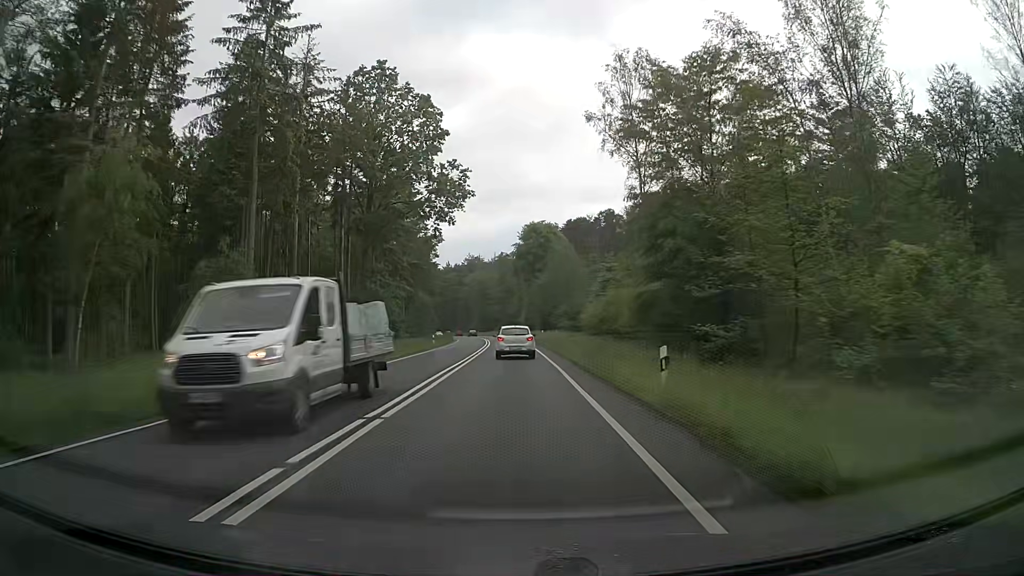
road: primary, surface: asphalt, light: Day
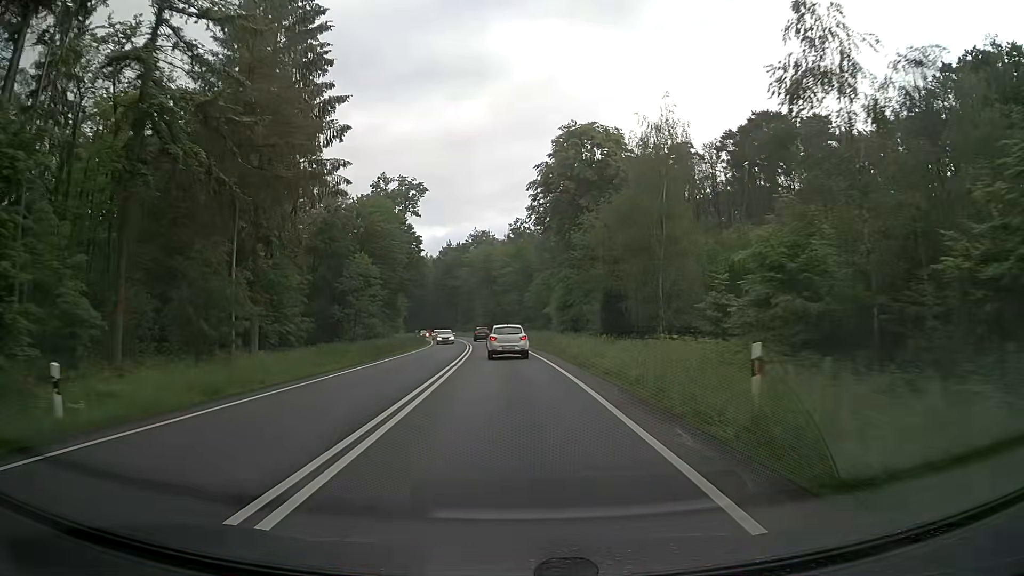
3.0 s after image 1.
(-0.8, +54.4) m; -1°
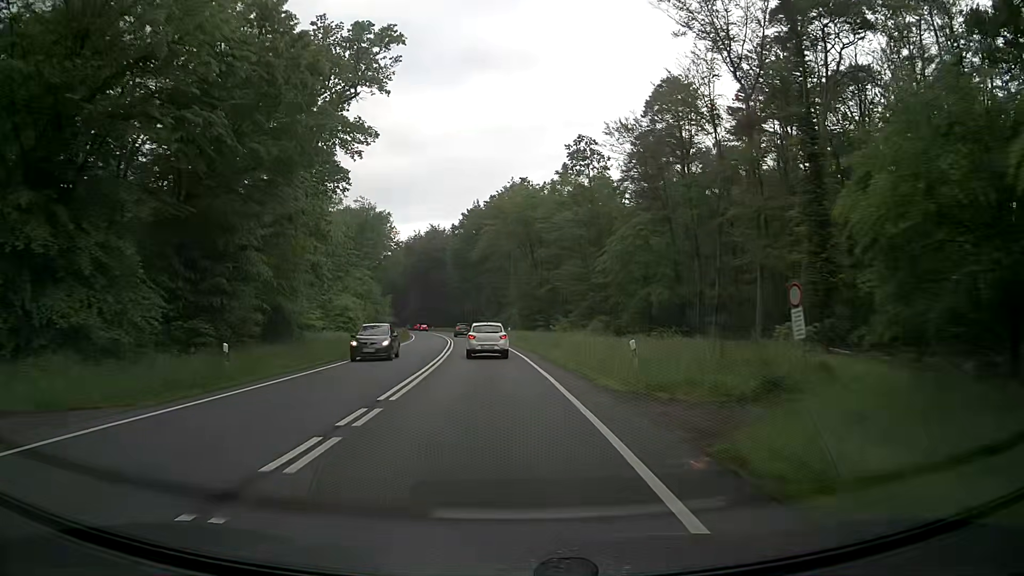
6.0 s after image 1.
(-1.8, +53.6) m; -4°
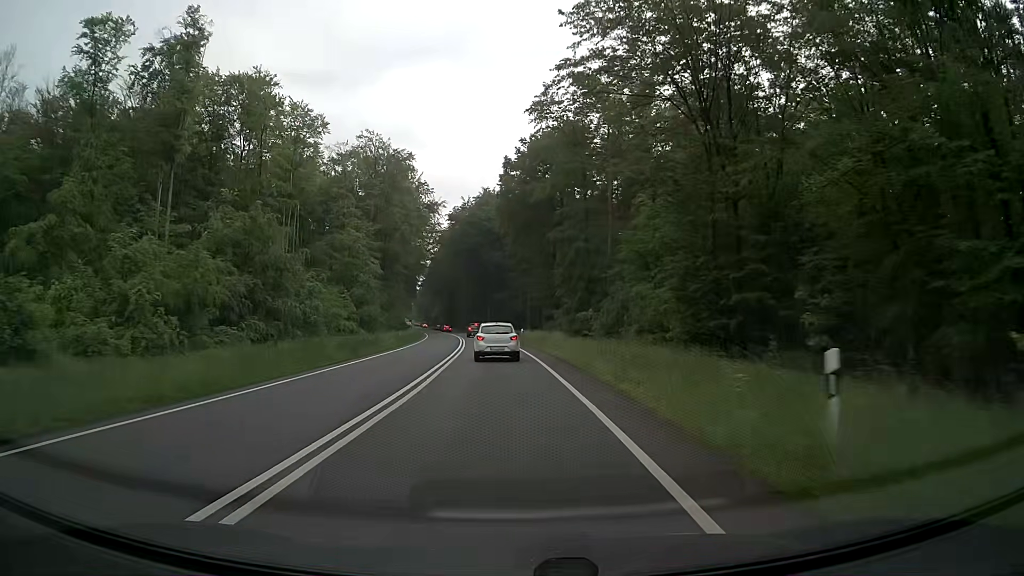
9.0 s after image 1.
(-2.9, +52.7) m; -6°
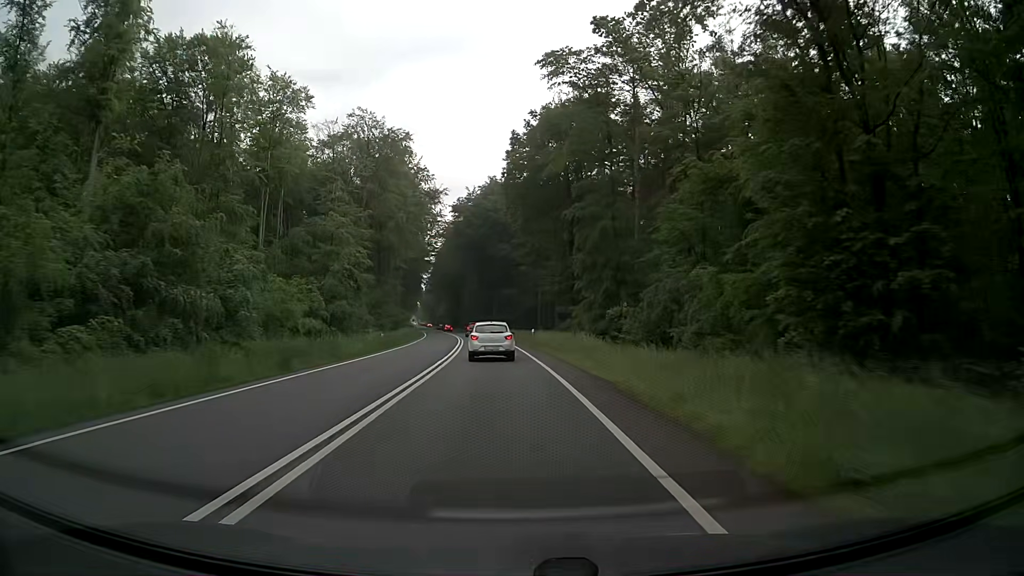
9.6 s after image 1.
(0.0, +10.3) m; 0°
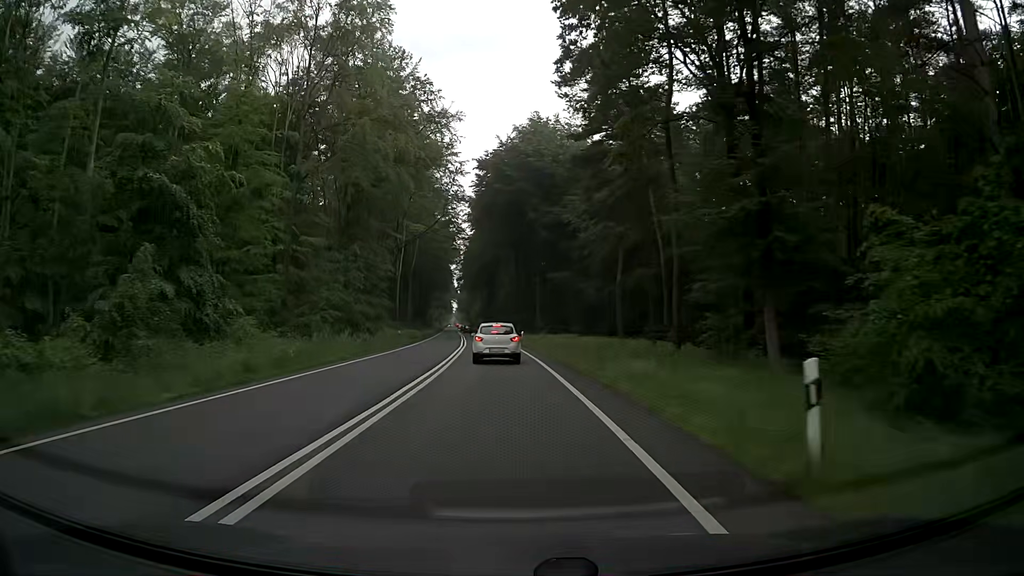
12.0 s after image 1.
(-1.3, +38.9) m; -3°
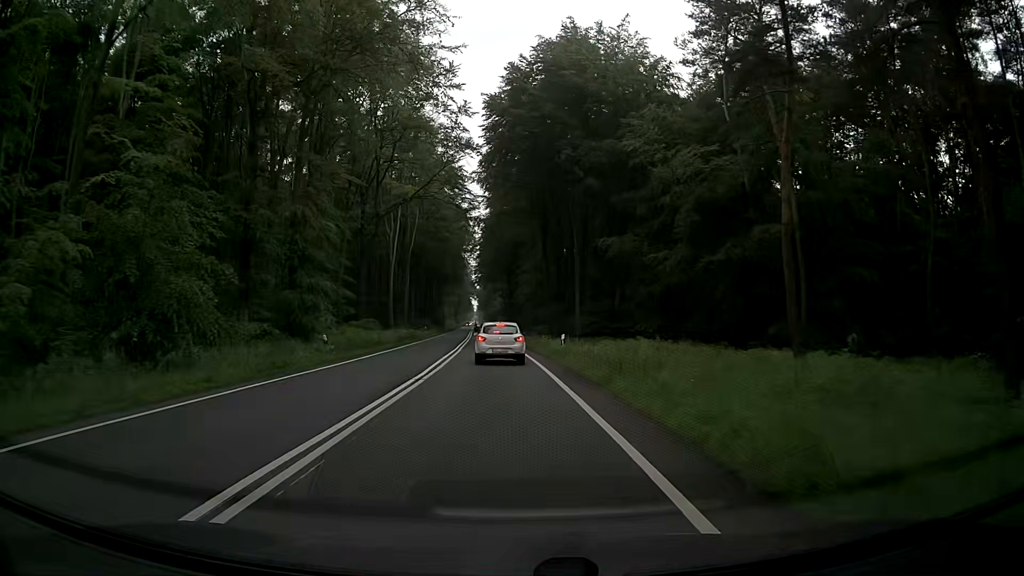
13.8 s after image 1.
(-0.6, +26.9) m; -1°
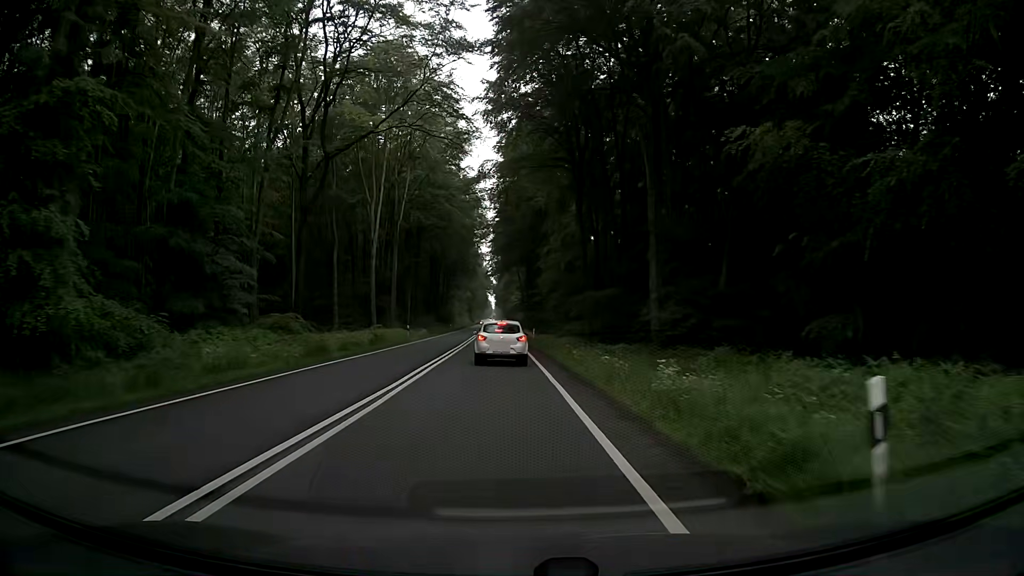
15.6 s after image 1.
(-0.8, +24.1) m; -2°
(0, +10) (-1, +20) (-1, +30) (-1, +40) (-2, +50) (-3, +60) (-3, +70) (-3, +80) (-4, +90) (-4, +100) m
